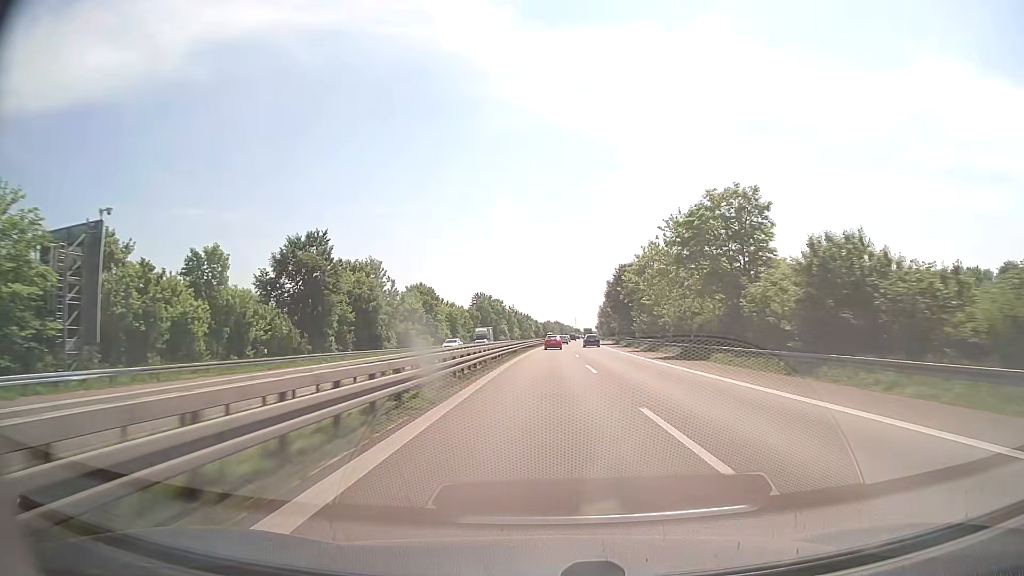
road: trunk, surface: asphalt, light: Day
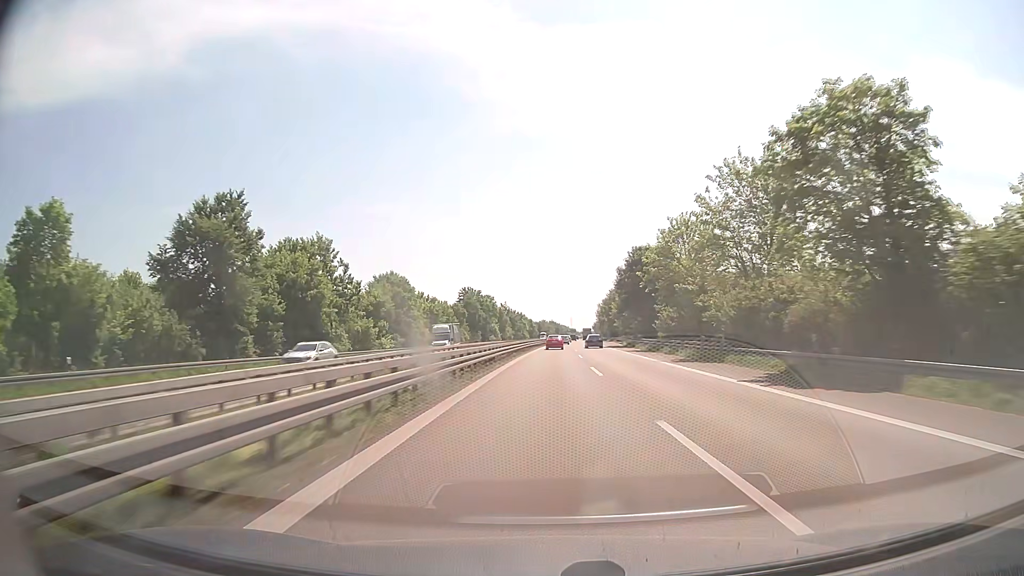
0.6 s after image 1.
(+0.1, +20.2) m; 0°
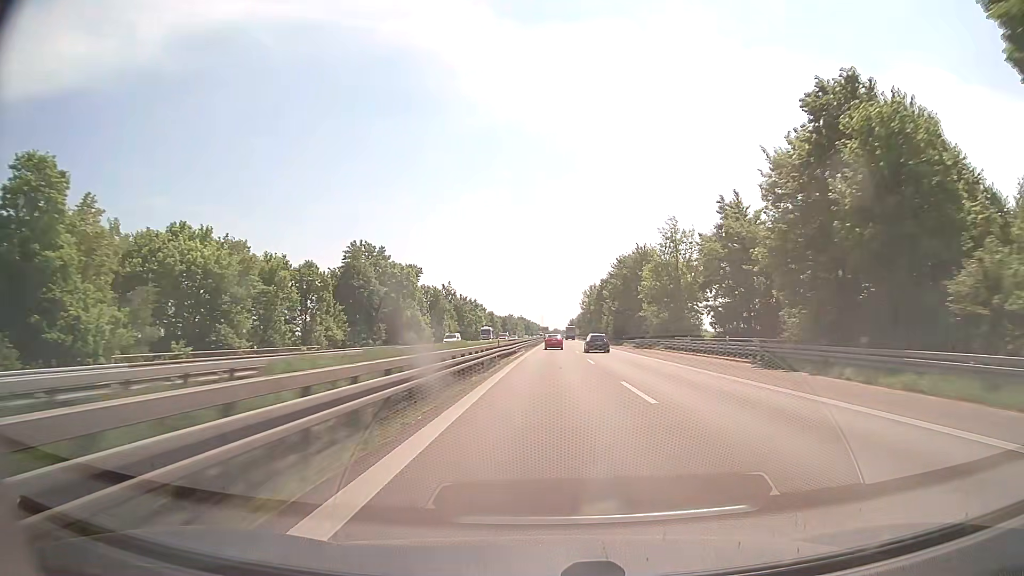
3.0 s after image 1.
(+1.5, +81.3) m; +2°
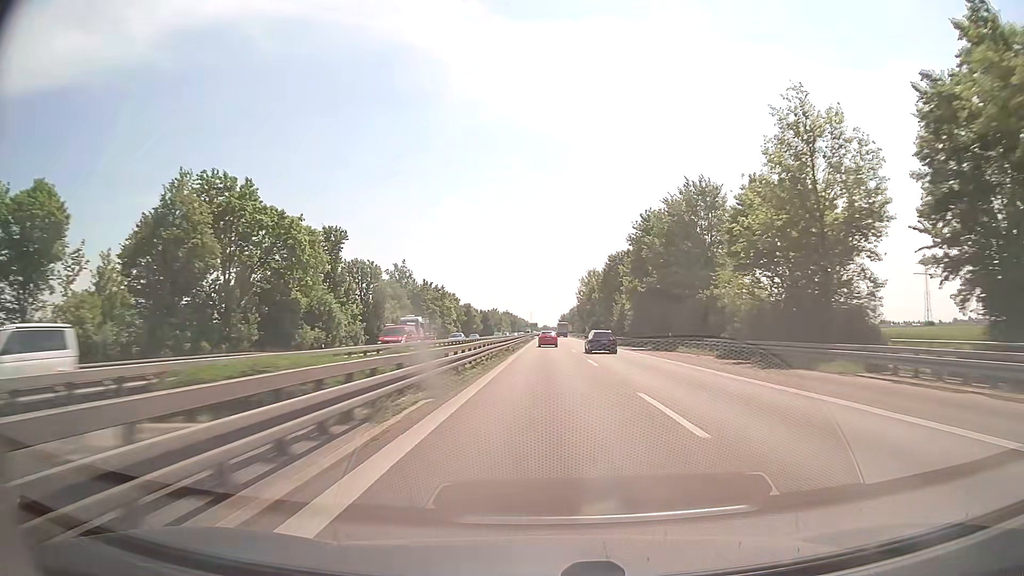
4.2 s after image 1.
(+0.5, +40.8) m; +1°
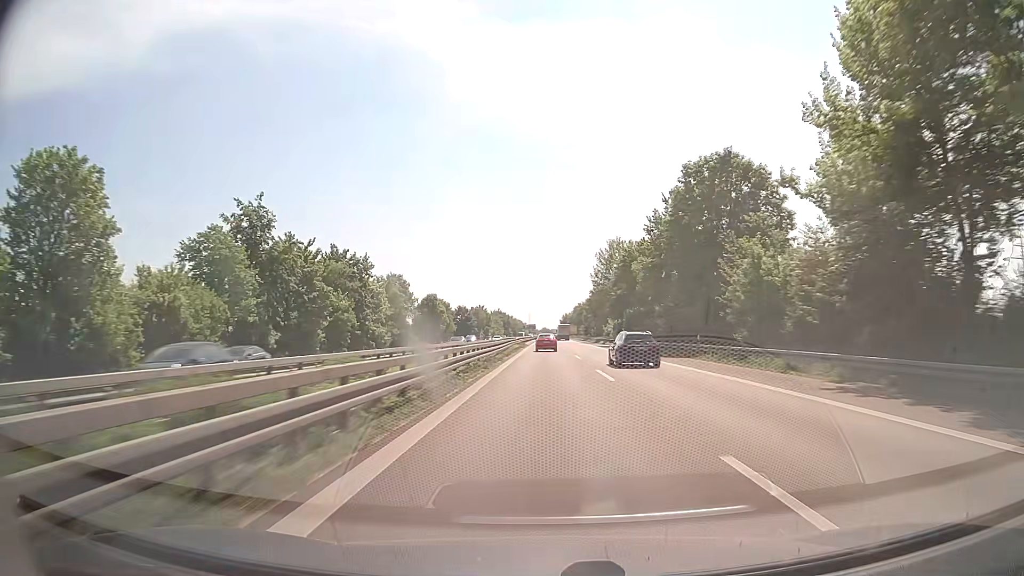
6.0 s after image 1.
(+0.1, +61.2) m; 0°
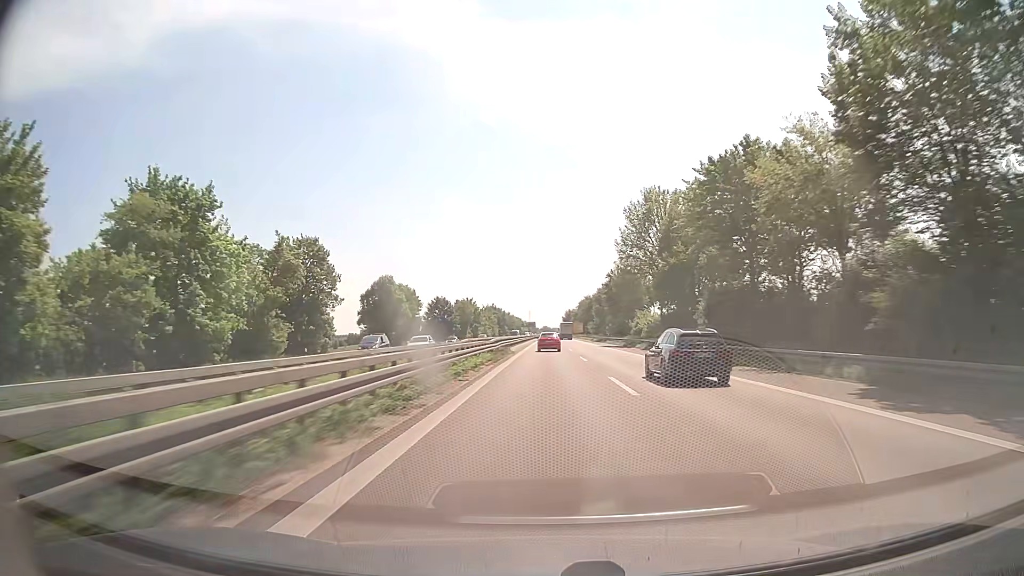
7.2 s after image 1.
(-0.2, +40.7) m; 0°
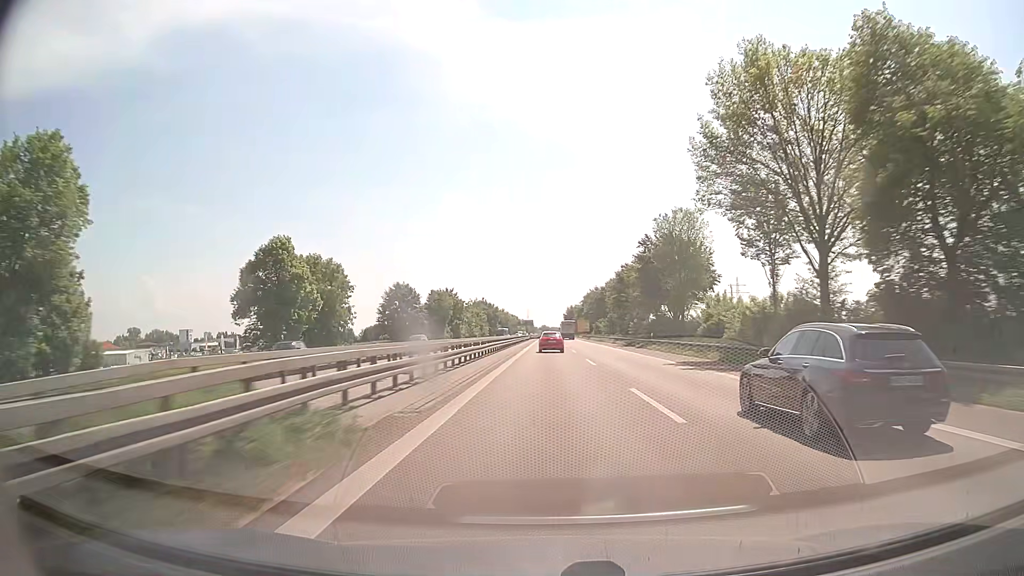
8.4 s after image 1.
(0.0, +40.5) m; 0°
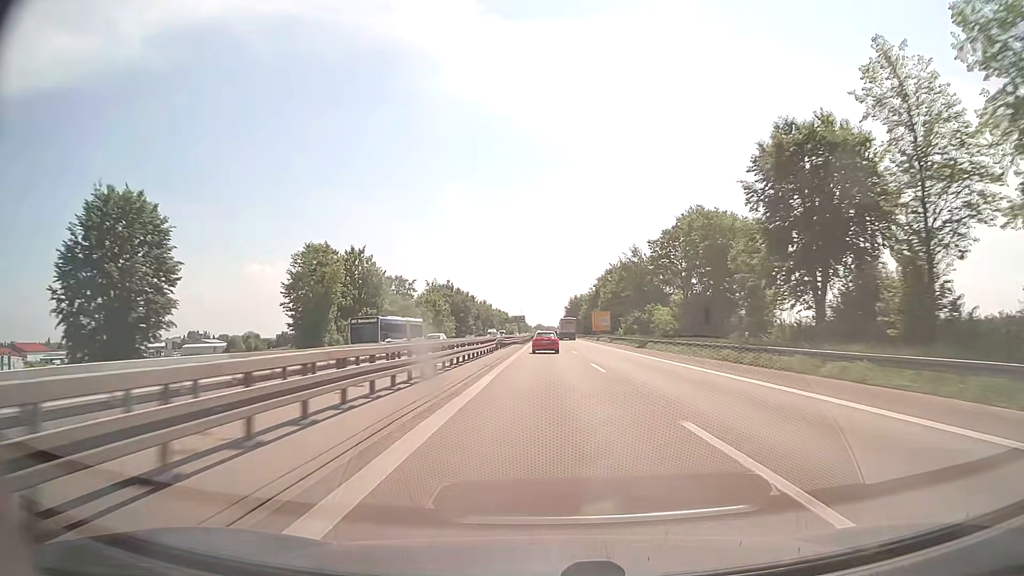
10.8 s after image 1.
(+0.1, +77.8) m; 0°
(0, +10) (0, +20) (0, +30) (0, +40) (0, +50) (0, +60) (0, +70) (0, +80) (0, +90) (0, +100) m
